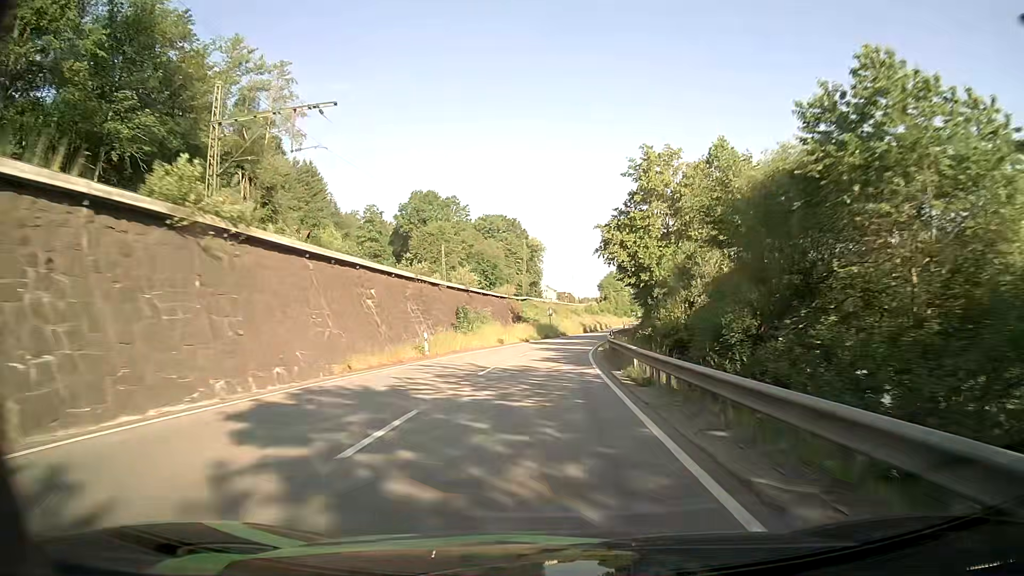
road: primary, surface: asphalt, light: Day
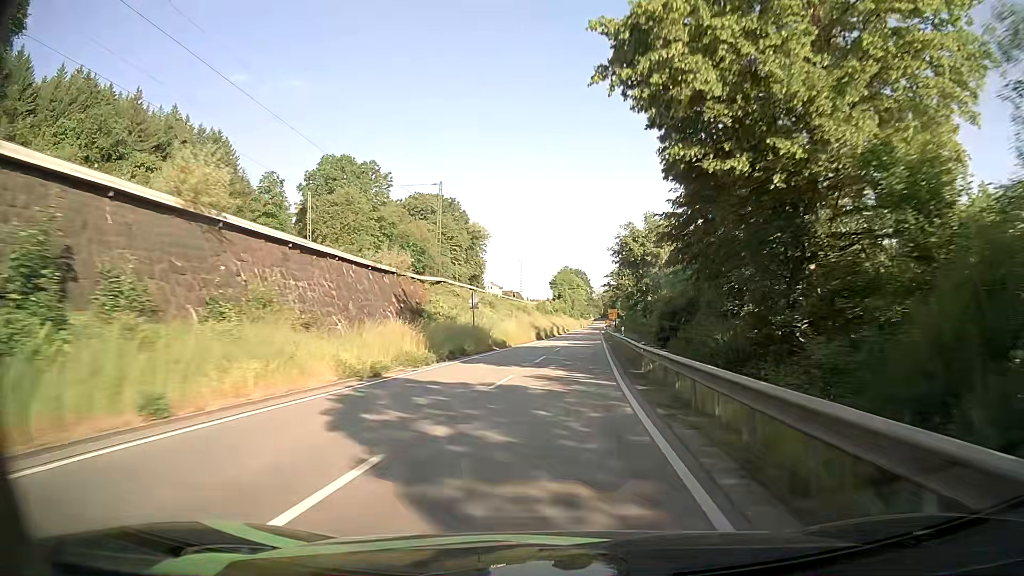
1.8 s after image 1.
(+1.4, +39.2) m; +4°
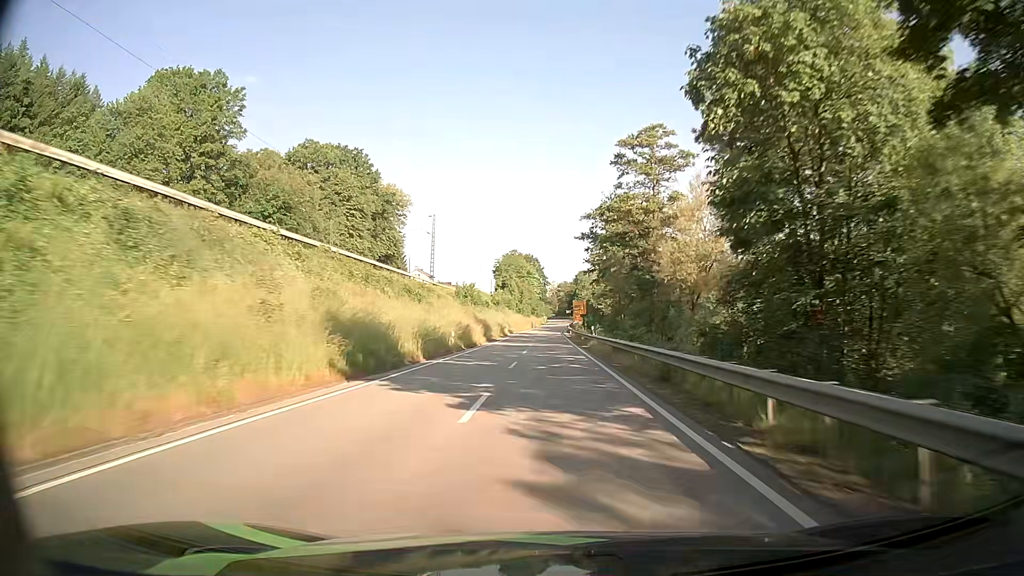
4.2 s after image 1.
(+2.5, +53.0) m; +5°
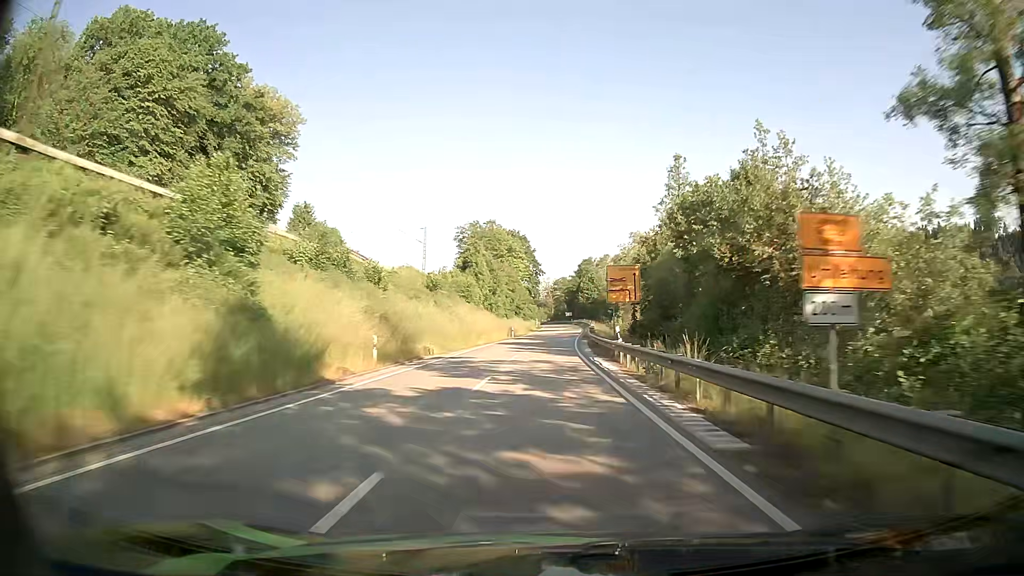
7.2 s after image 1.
(-0.3, +66.9) m; +1°
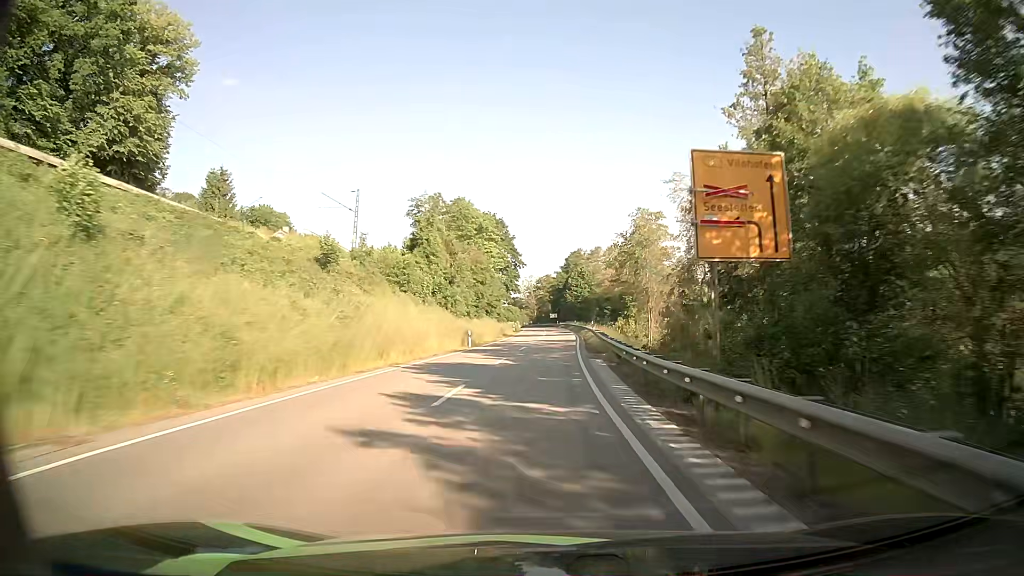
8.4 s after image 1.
(+0.1, +26.9) m; +1°
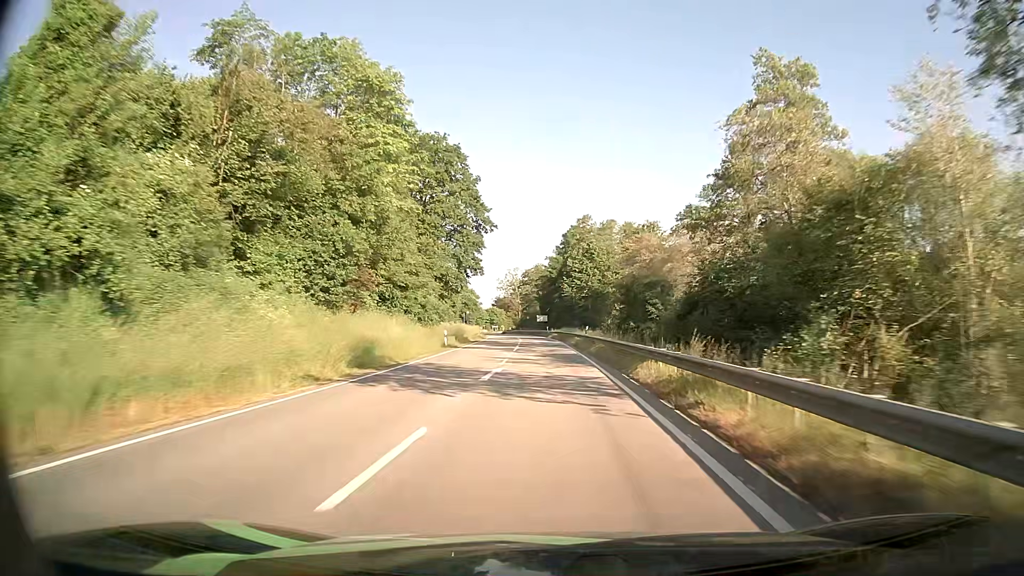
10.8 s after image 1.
(+0.8, +54.1) m; +1°
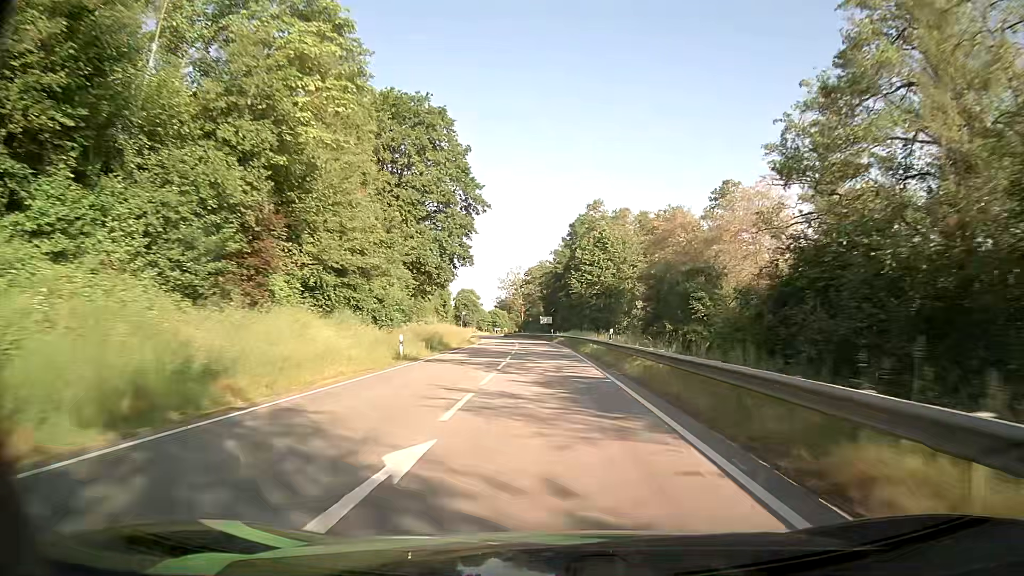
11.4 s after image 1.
(-0.1, +13.7) m; 0°
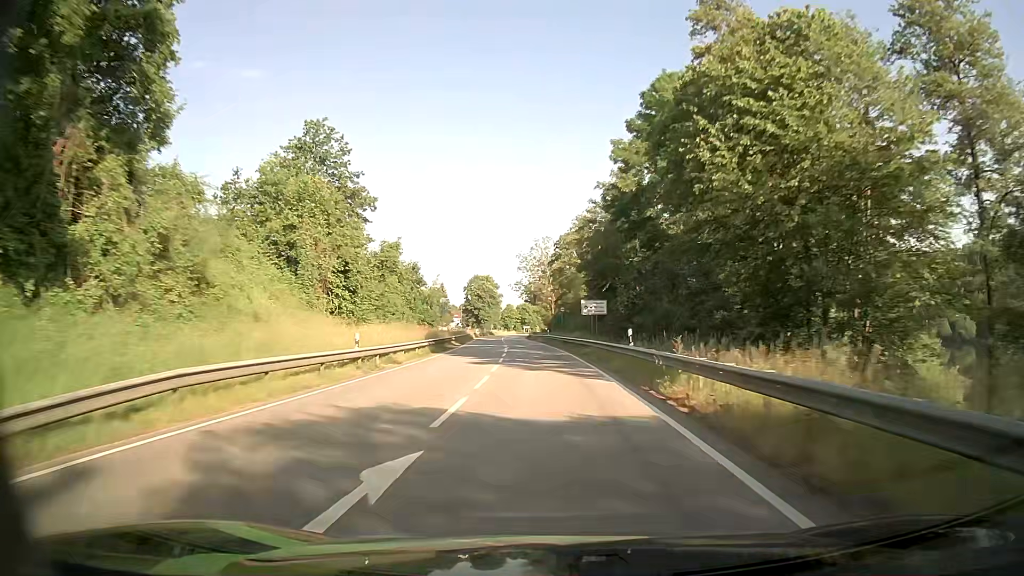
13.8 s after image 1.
(-0.9, +55.1) m; -3°
(0, +10) (0, +20) (-1, +30) (-1, +40) (-2, +50) (-2, +60) (-3, +70) (-4, +80) (-4, +90) (-5, +100) m
